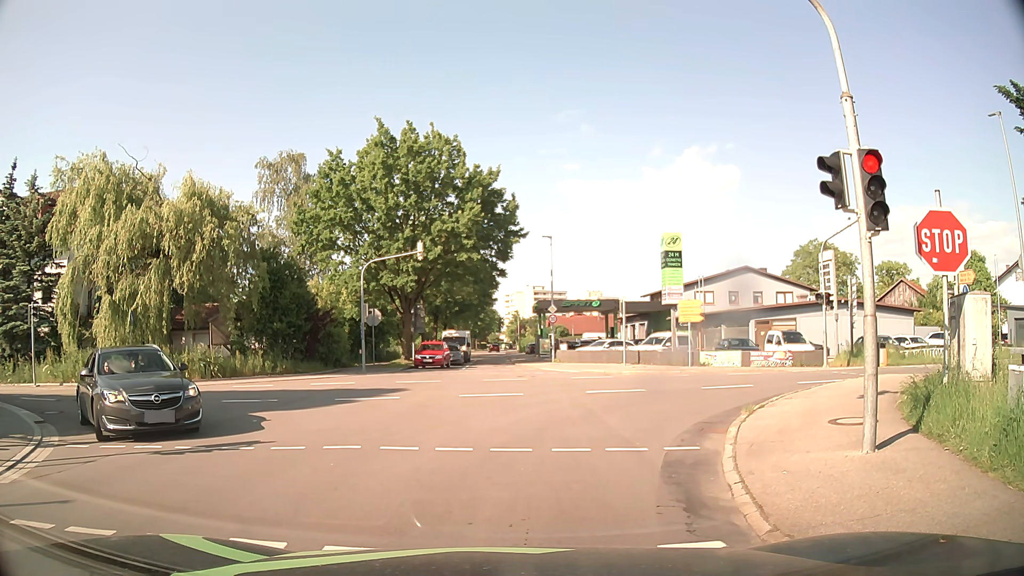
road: tertiary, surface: asphalt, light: Day
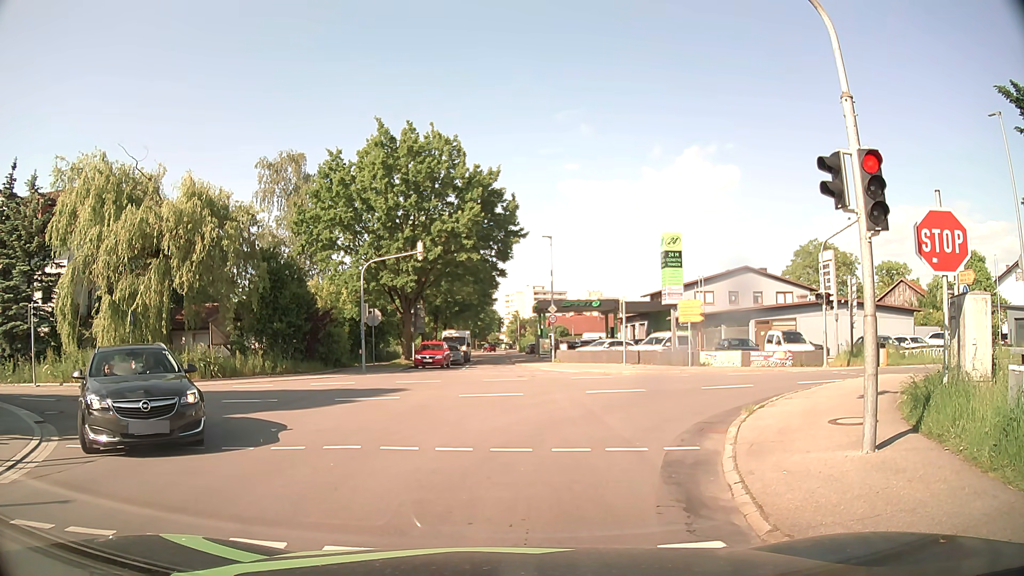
(0.0, 0.0) m; 0°
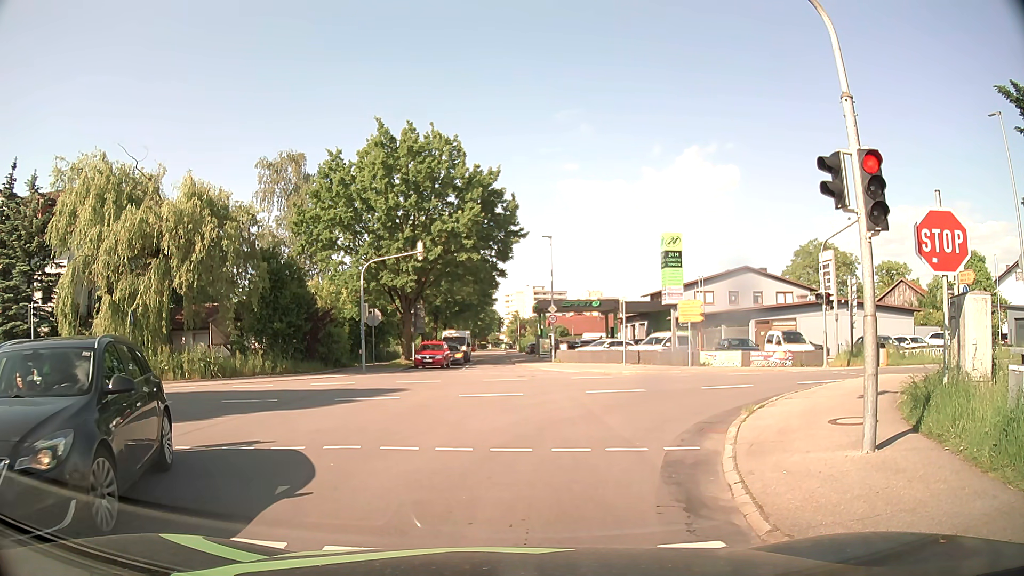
(0.0, 0.0) m; 0°
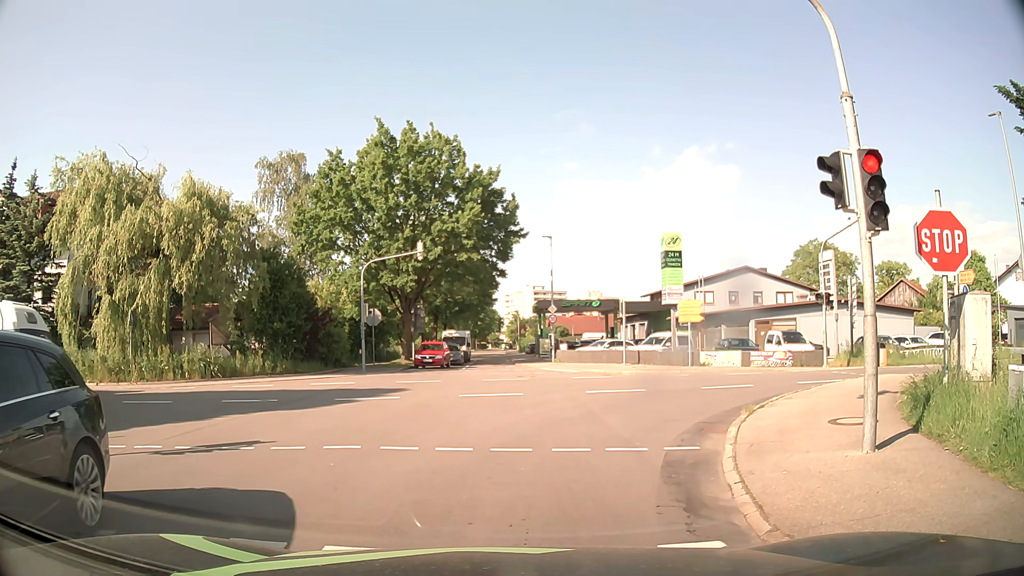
(0.0, 0.0) m; 0°
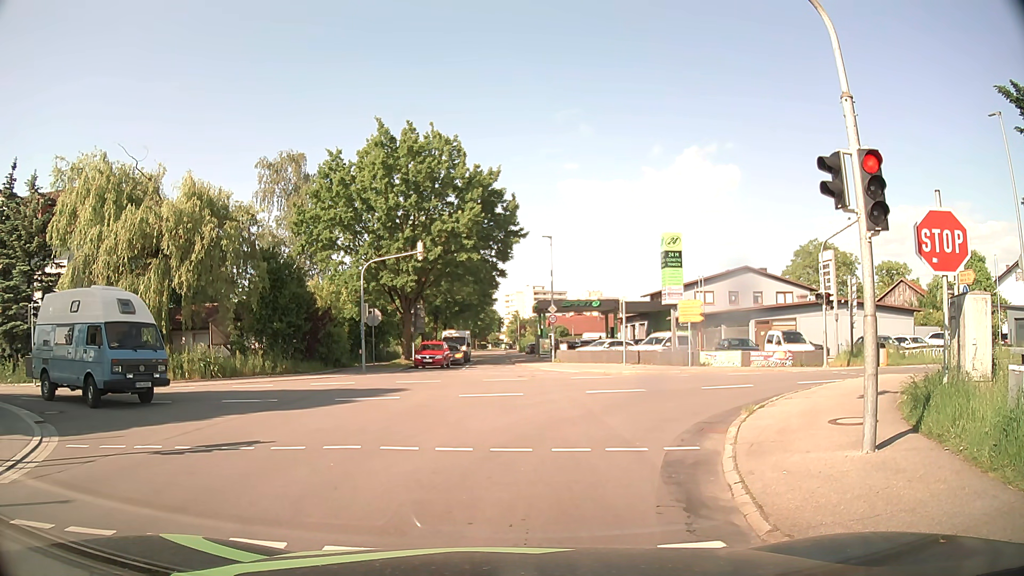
(0.0, 0.0) m; 0°
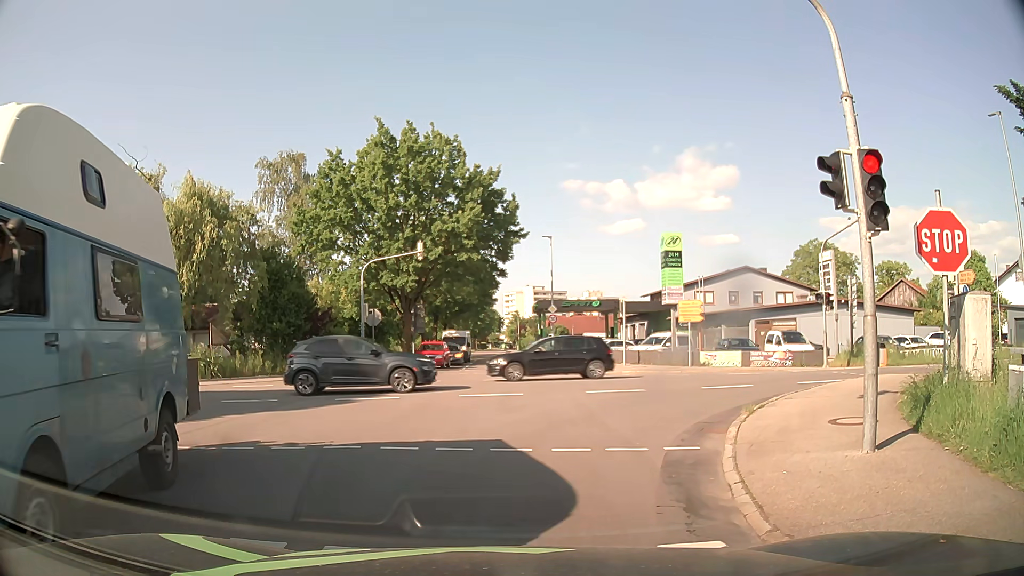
(0.0, 0.0) m; 0°
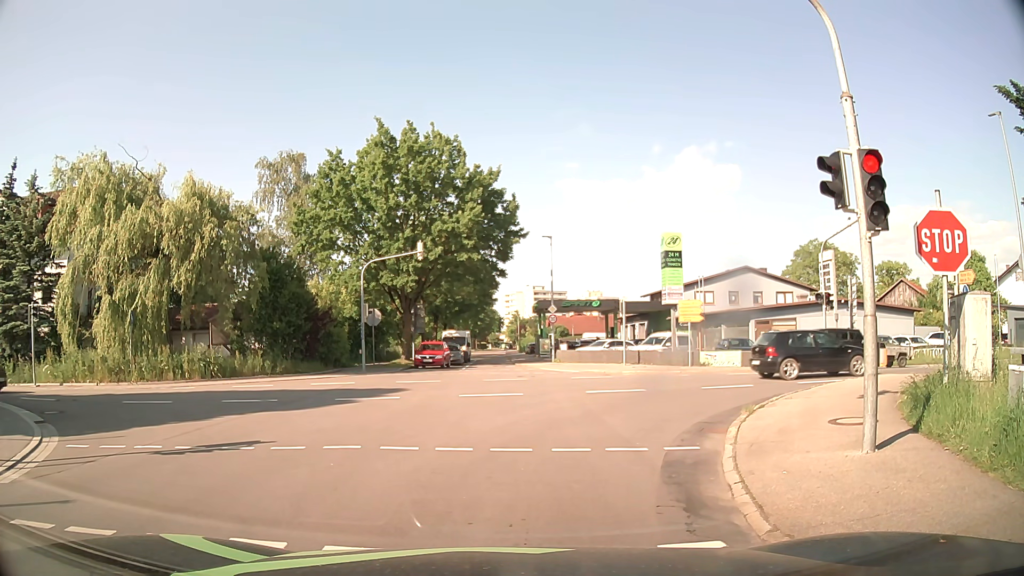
(0.0, 0.0) m; 0°
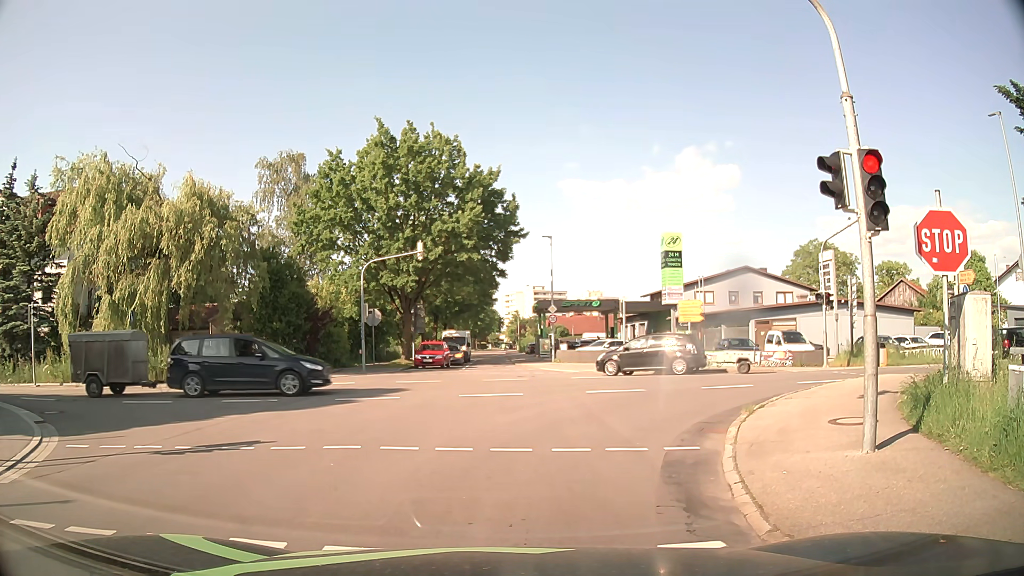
(0.0, 0.0) m; 0°
